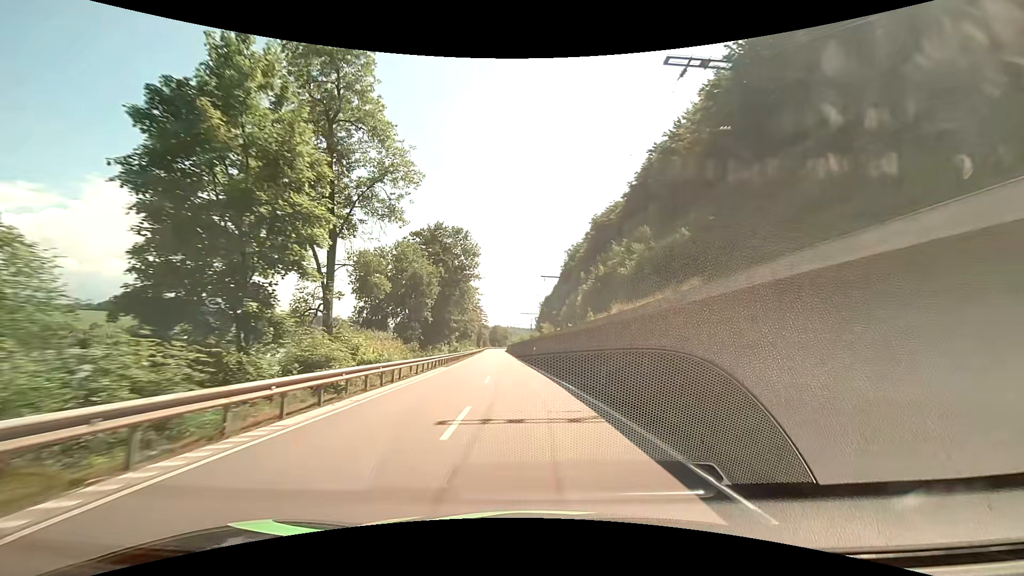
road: primary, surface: asphalt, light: Day
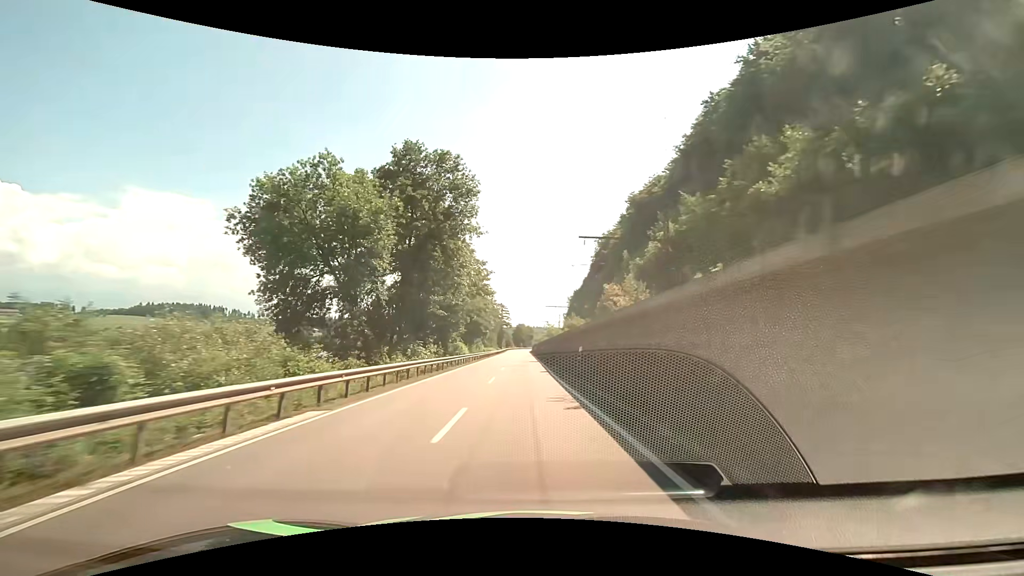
(-0.6, +24.0) m; -3°
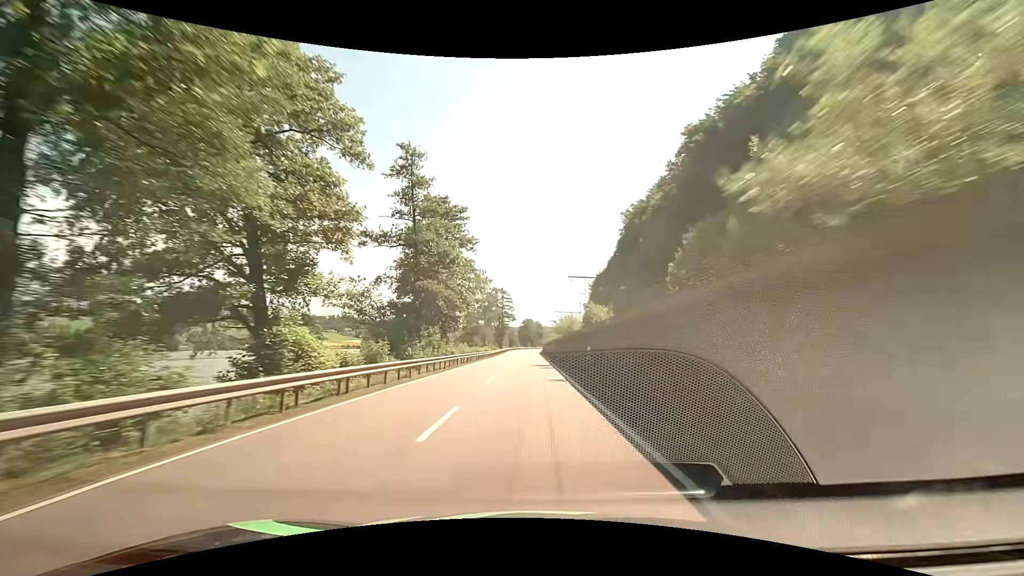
(-0.7, +47.9) m; -2°
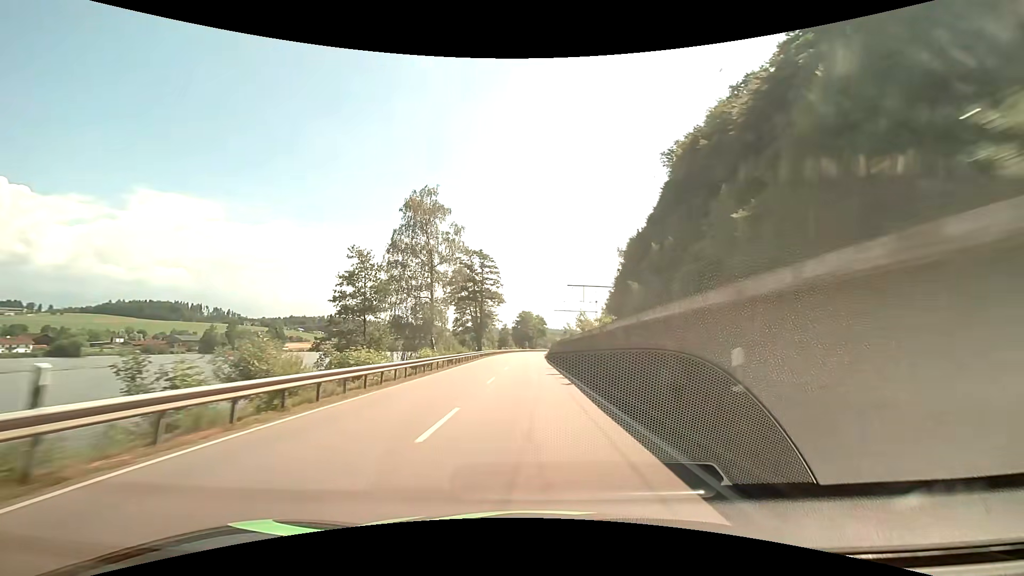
(+0.5, +59.6) m; +1°
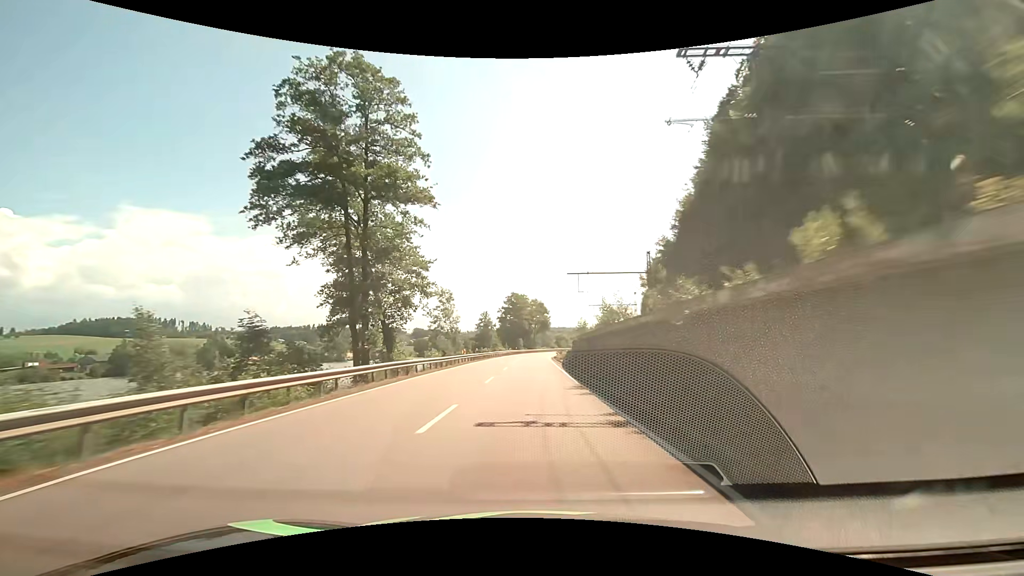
(+0.2, +59.2) m; 0°
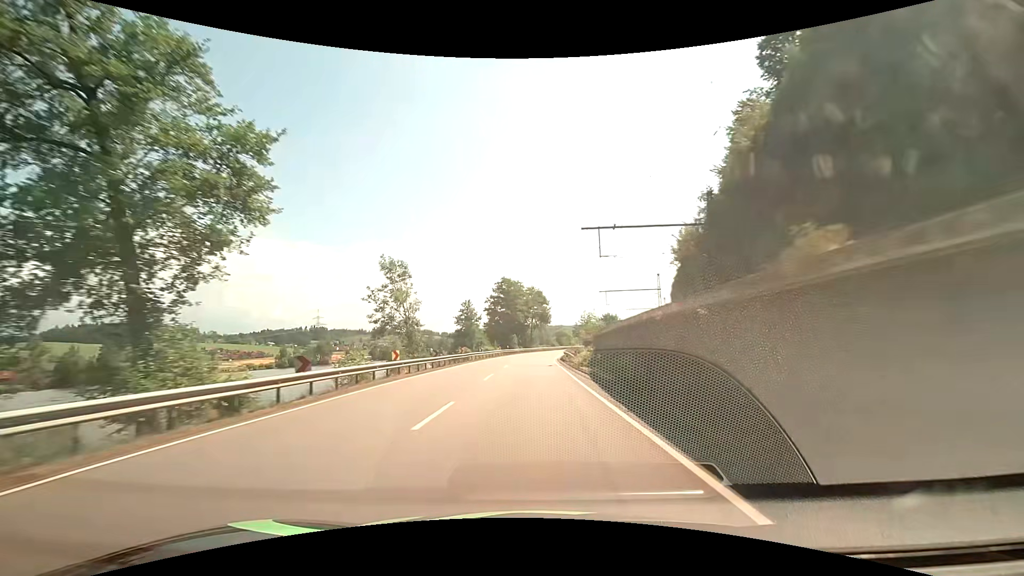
(0.0, +23.6) m; 0°
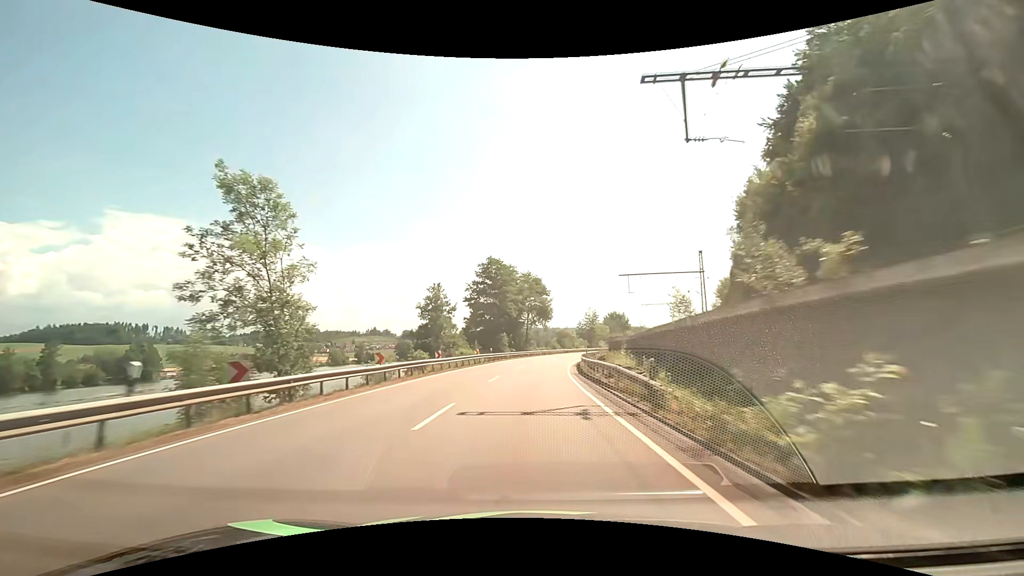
(+0.1, +23.6) m; 0°
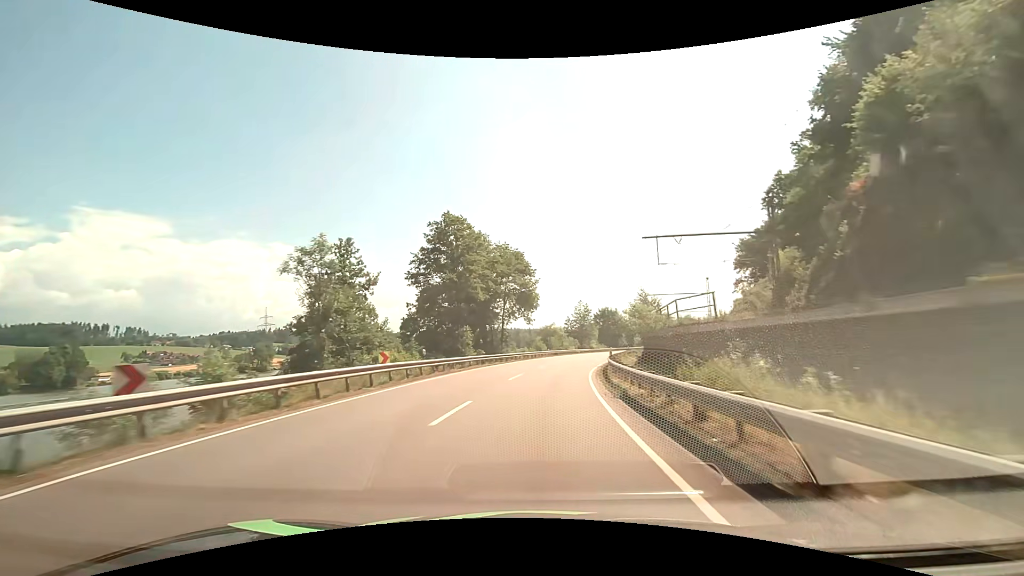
(+0.2, +23.6) m; +2°
(0, +10) (+1, +20) (+2, +30) (+3, +40) (+5, +50) (+7, +59) (+9, +69) (+12, +79) (+15, +88) (+18, +98) m
